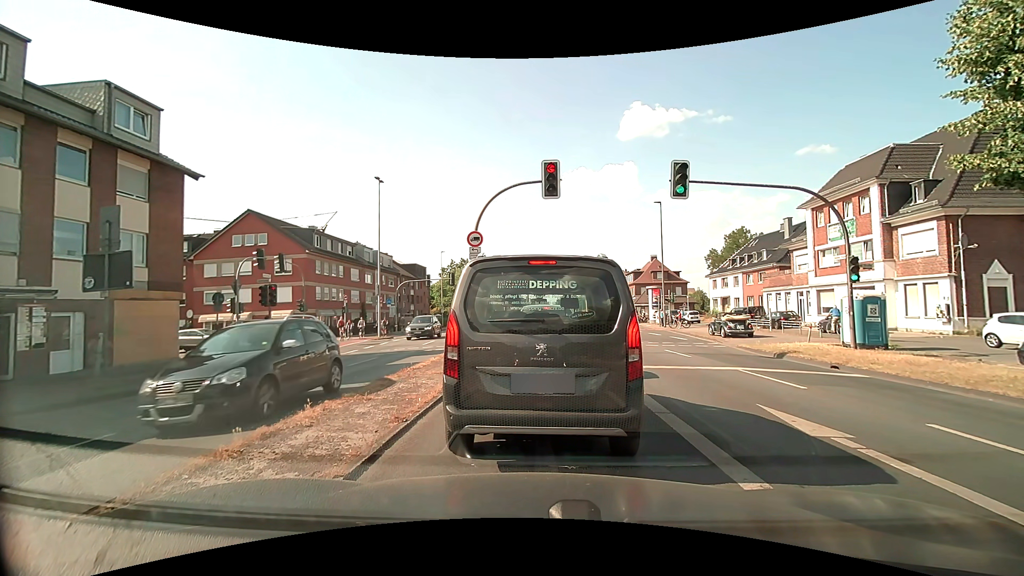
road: primary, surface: asphalt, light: Day
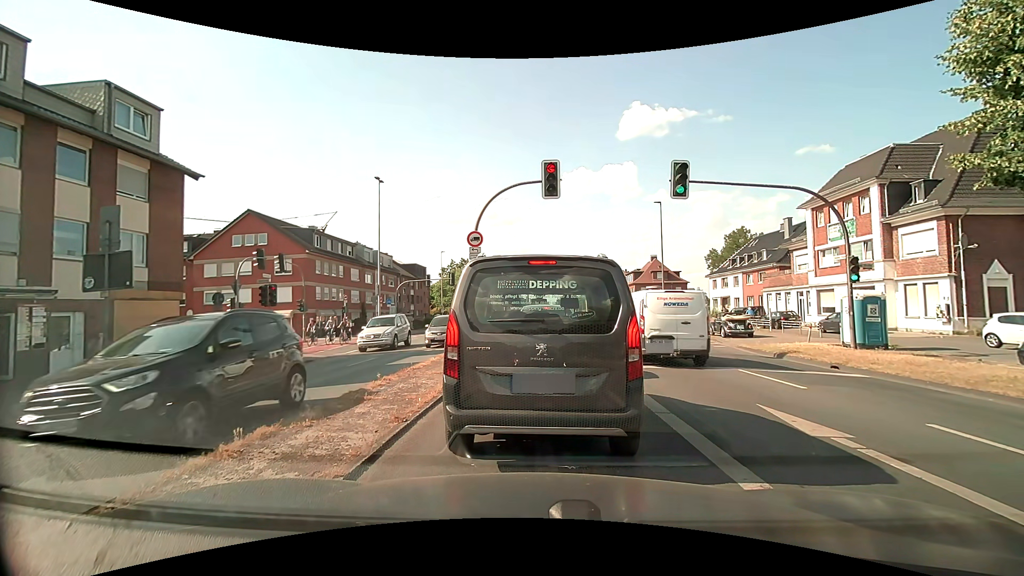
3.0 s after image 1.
(0.0, 0.0) m; 0°
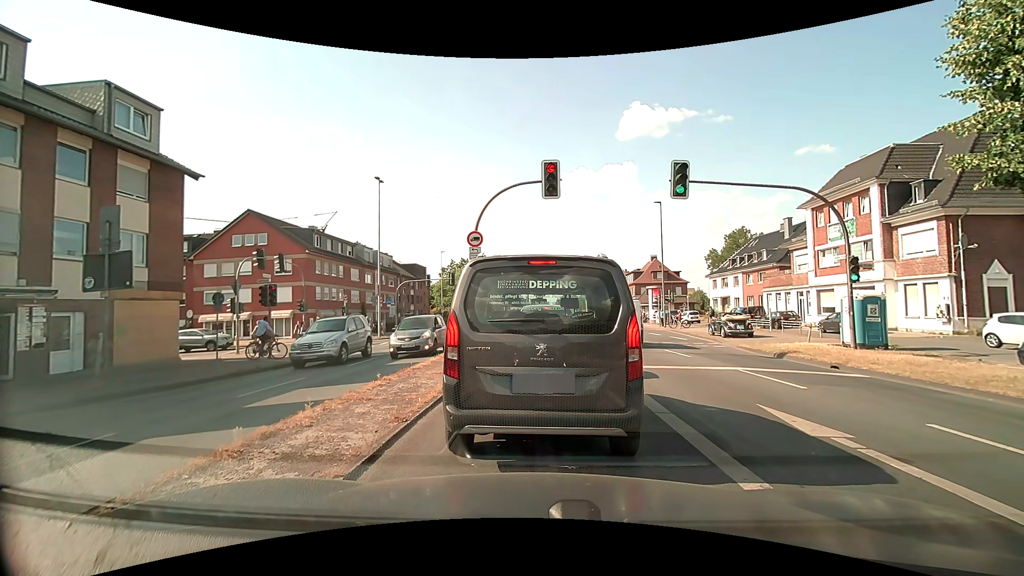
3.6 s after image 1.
(0.0, 0.0) m; 0°
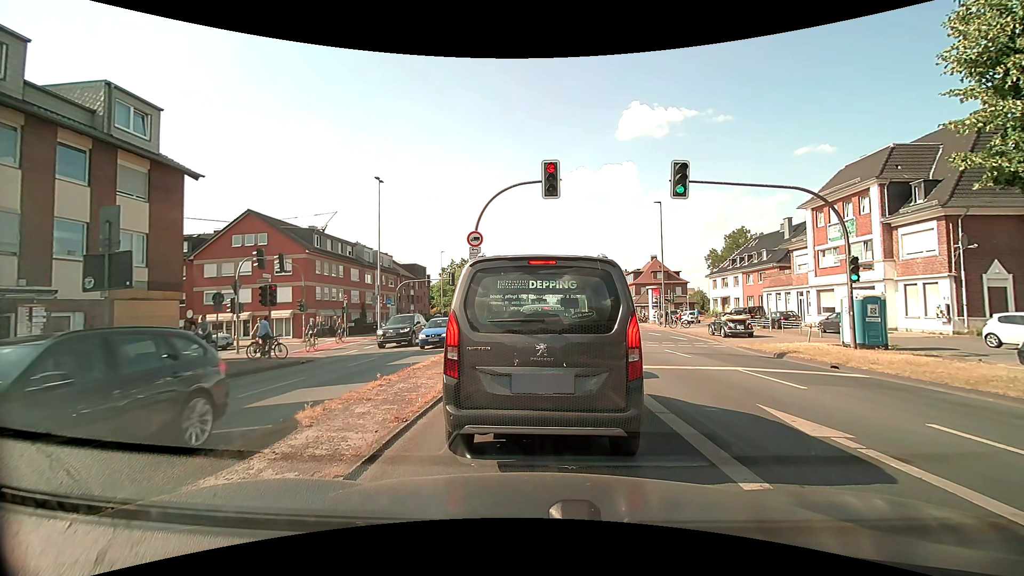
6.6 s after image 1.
(0.0, 0.0) m; 0°
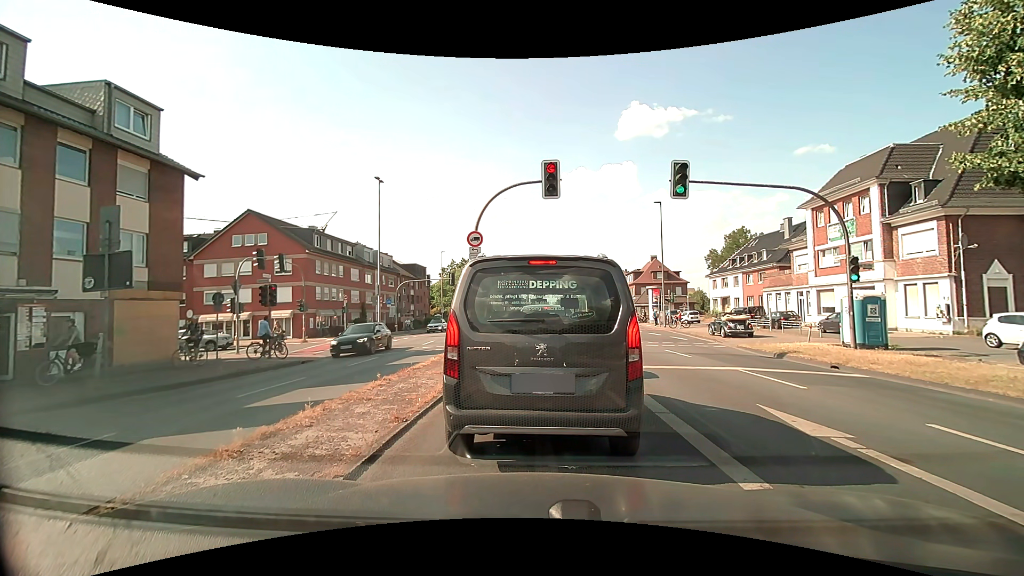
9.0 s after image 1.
(0.0, 0.0) m; 0°
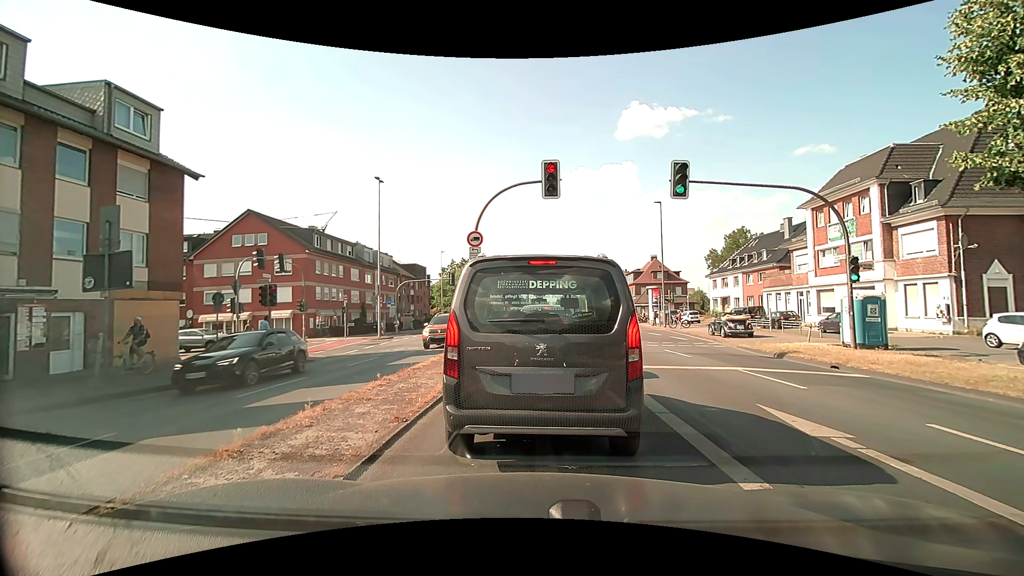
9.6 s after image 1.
(0.0, 0.0) m; 0°
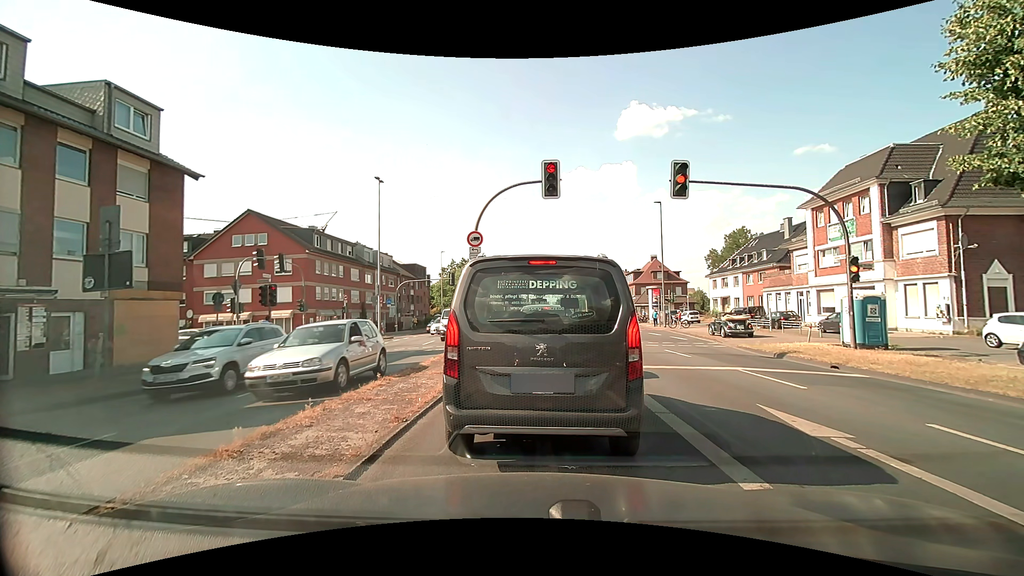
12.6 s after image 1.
(0.0, 0.0) m; 0°
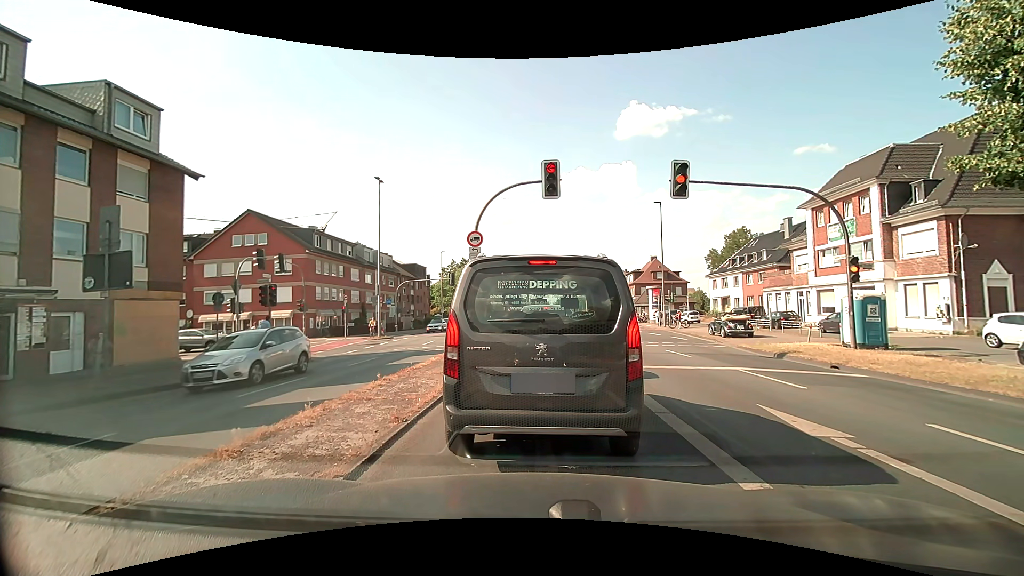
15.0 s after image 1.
(0.0, 0.0) m; 0°
(0, +10) (0, +20) (0, +30) (-4, +39) (-12, +44) (-22, +43) (-32, +41) (-42, +39) (-52, +38) (-62, +36) m
